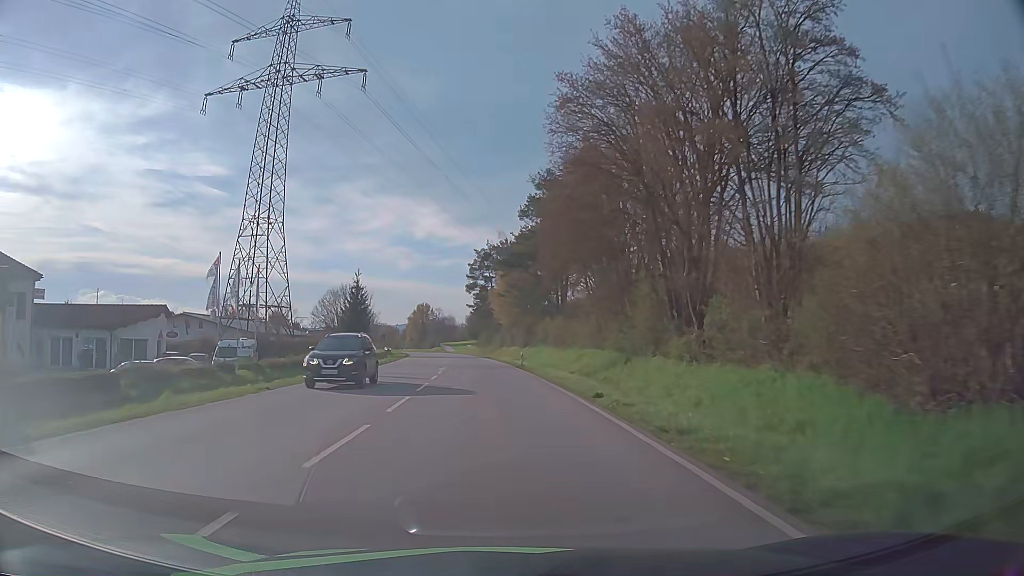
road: primary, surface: asphalt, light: Day
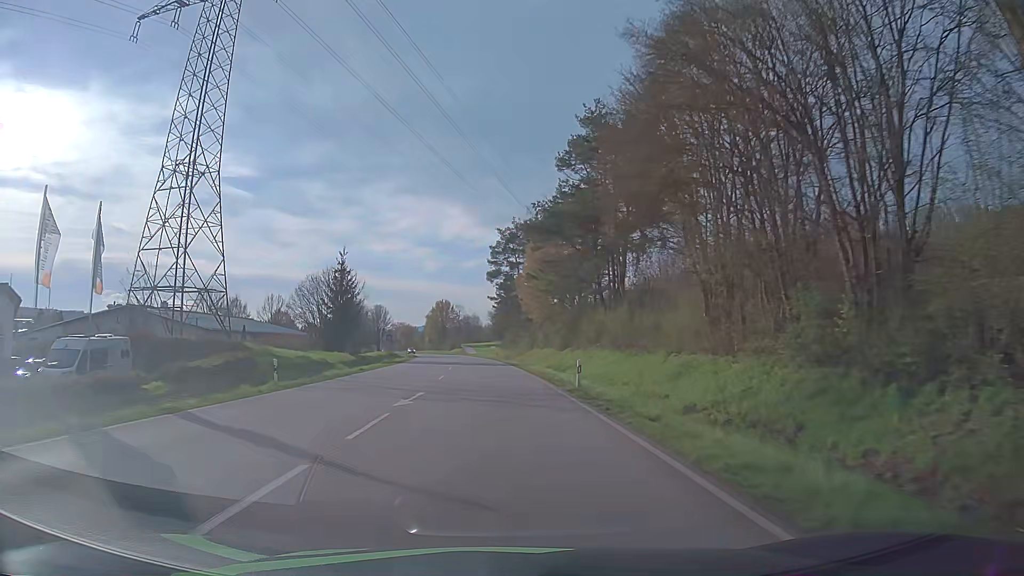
(-0.4, +21.9) m; -2°
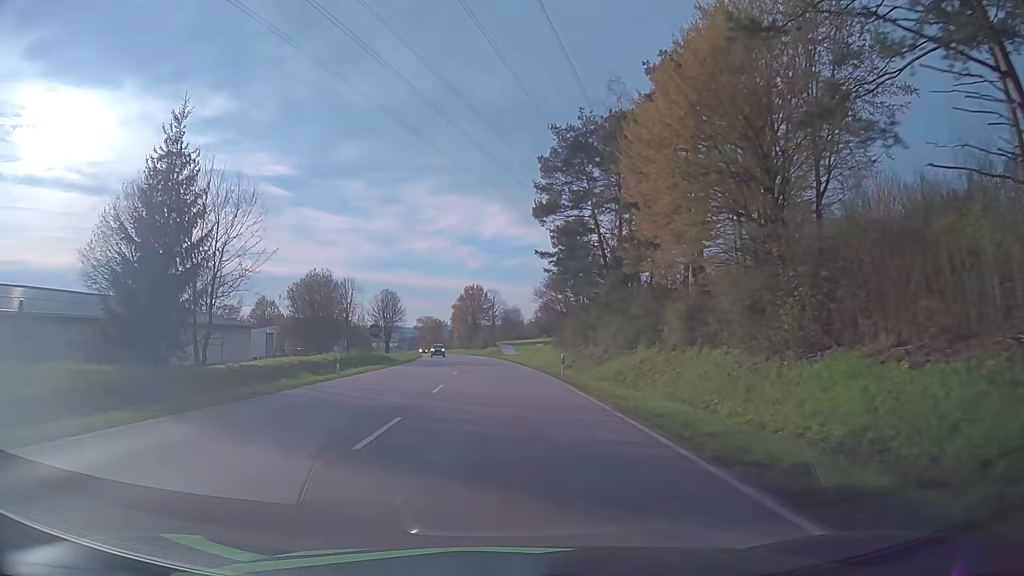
(-1.4, +43.9) m; -3°
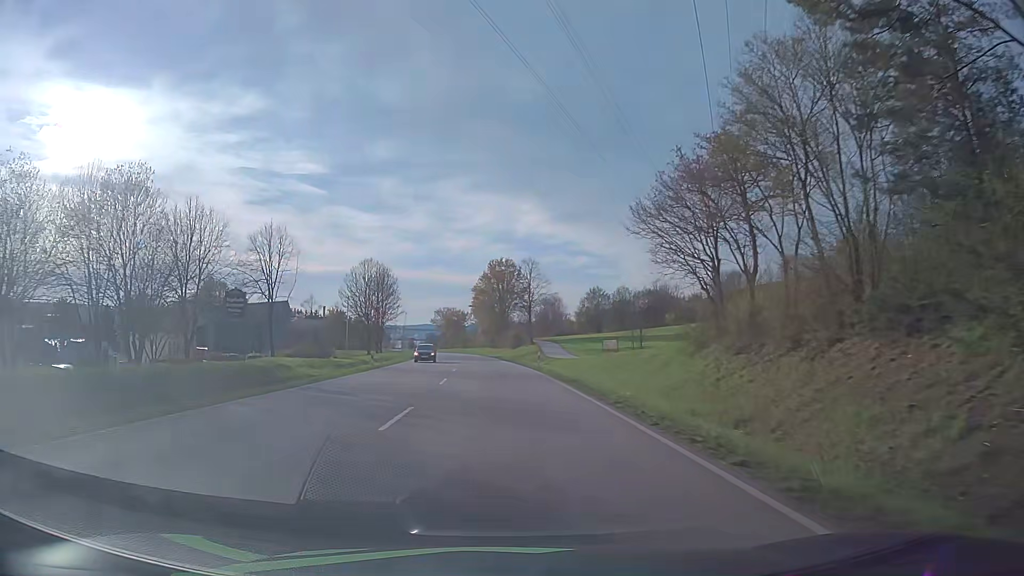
(-1.1, +44.2) m; -3°
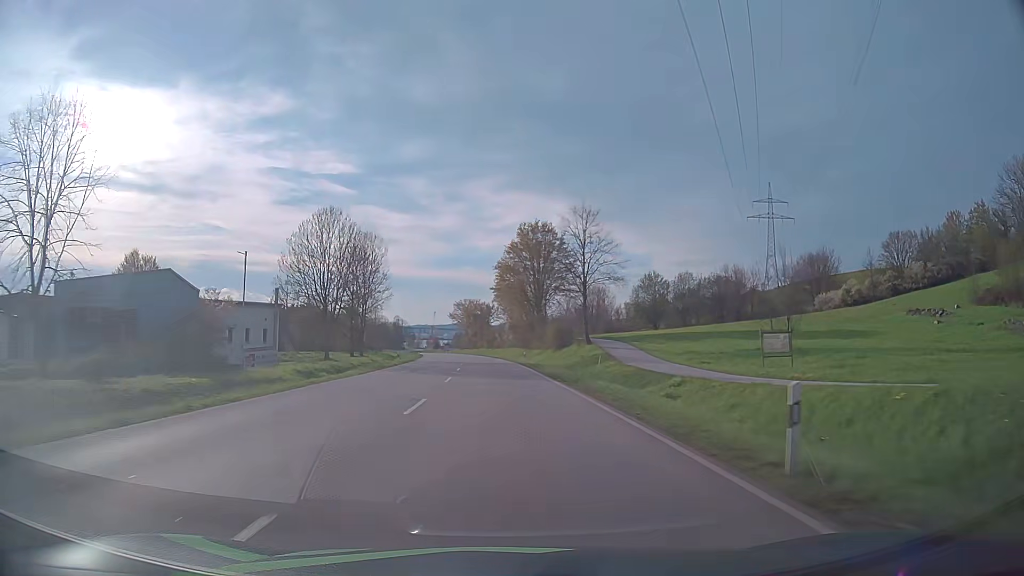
(-0.9, +33.4) m; -3°
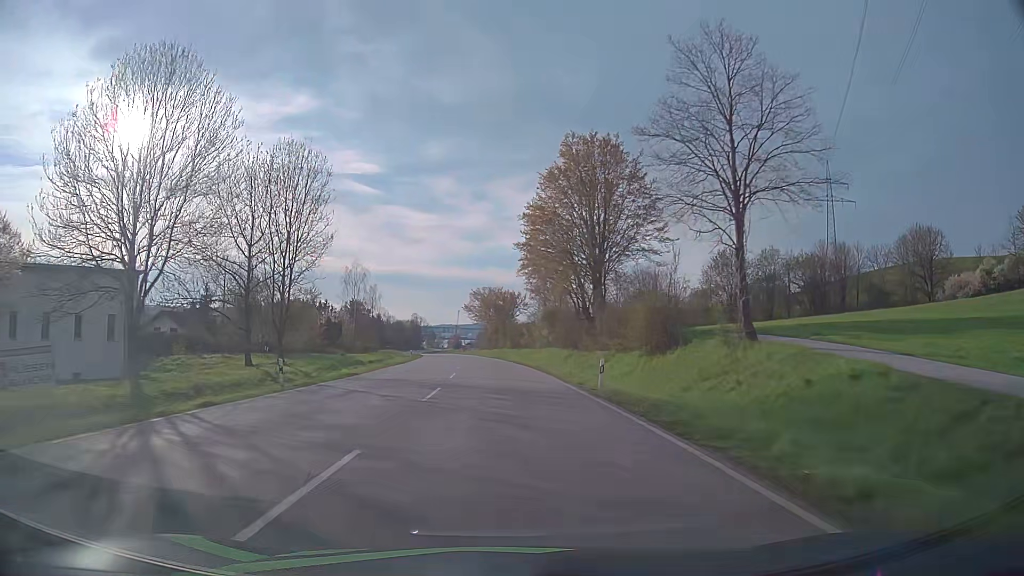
(-0.8, +33.2) m; -3°
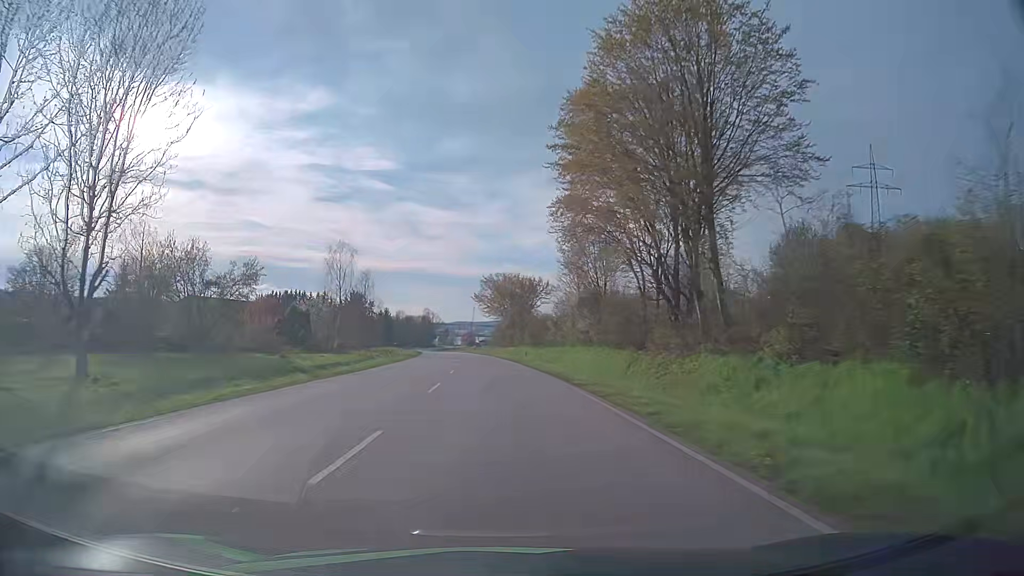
(-0.2, +21.8) m; -1°
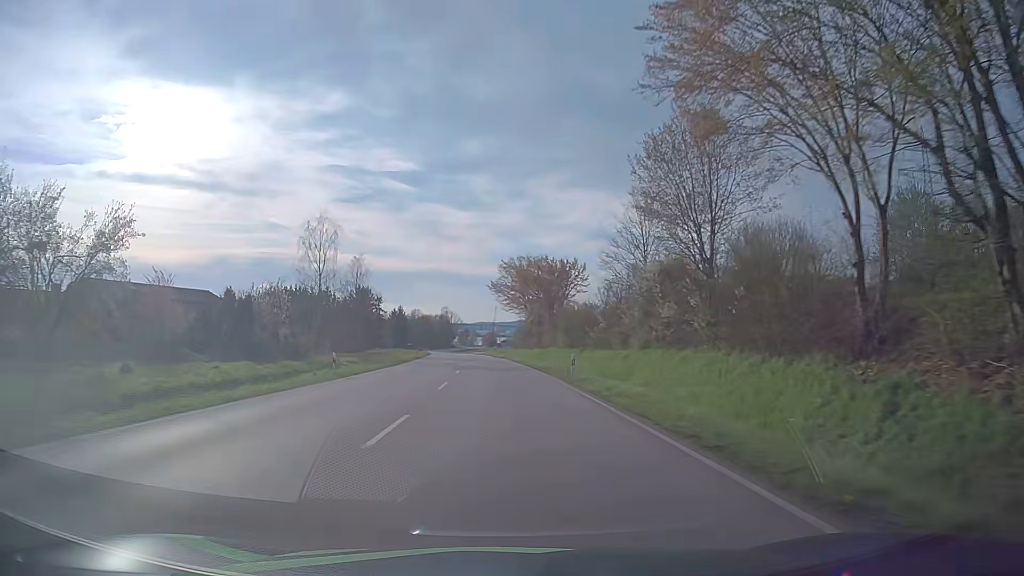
(-0.3, +21.7) m; -2°
(0, +10) (0, +20) (-1, +30) (-1, +40) (-2, +50) (-2, +60) (-3, +70) (-4, +80) (-5, +90) (-5, +100) m
